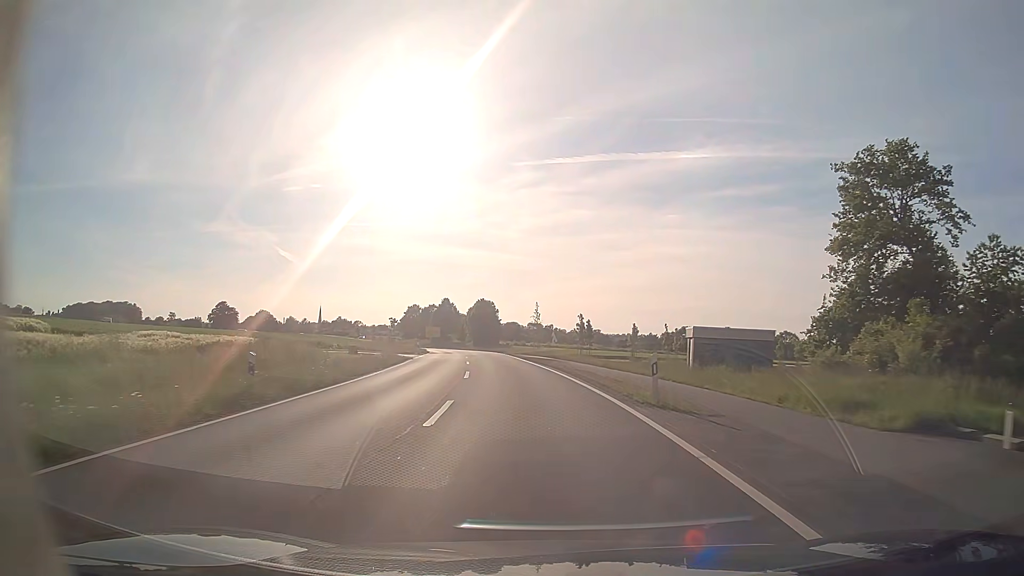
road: tertiary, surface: asphalt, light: Day
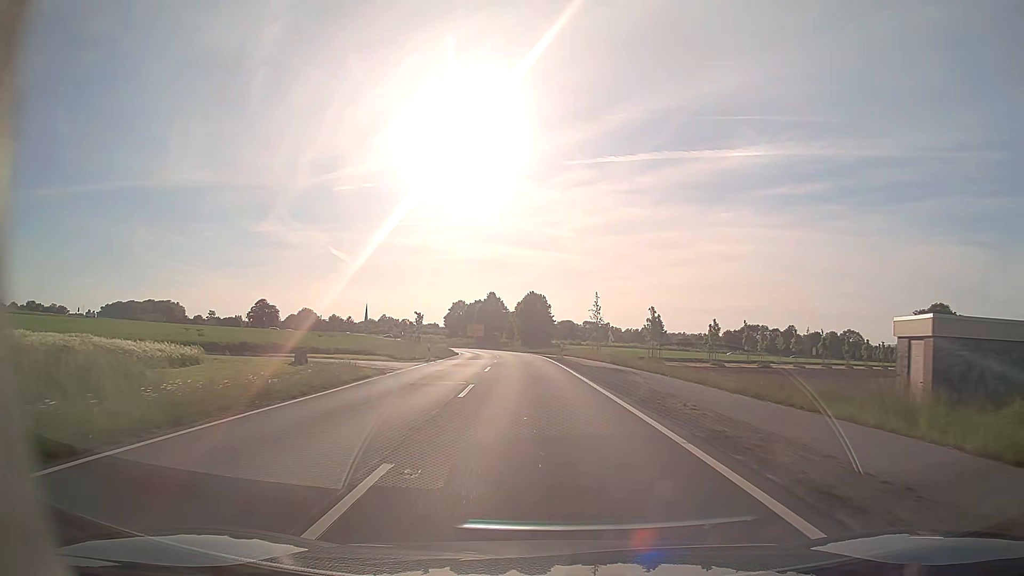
(-0.8, +19.3) m; -5°
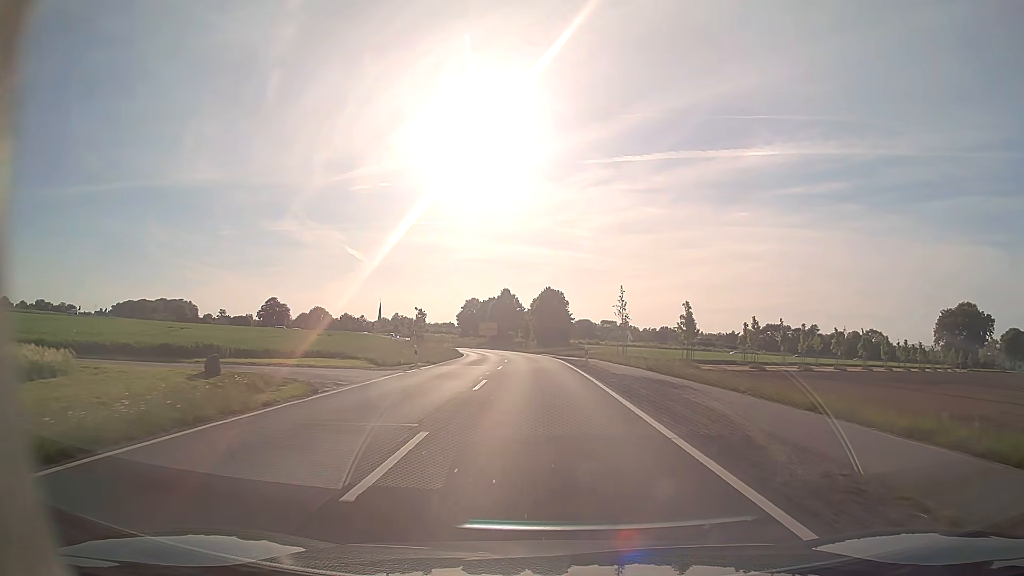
(-0.1, +9.7) m; -2°
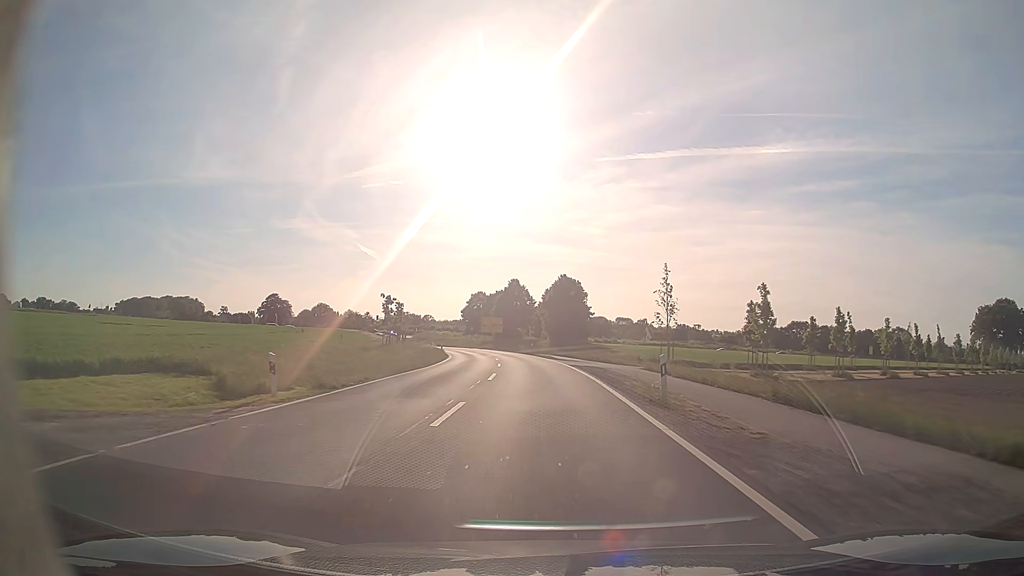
(-0.2, +19.6) m; -1°
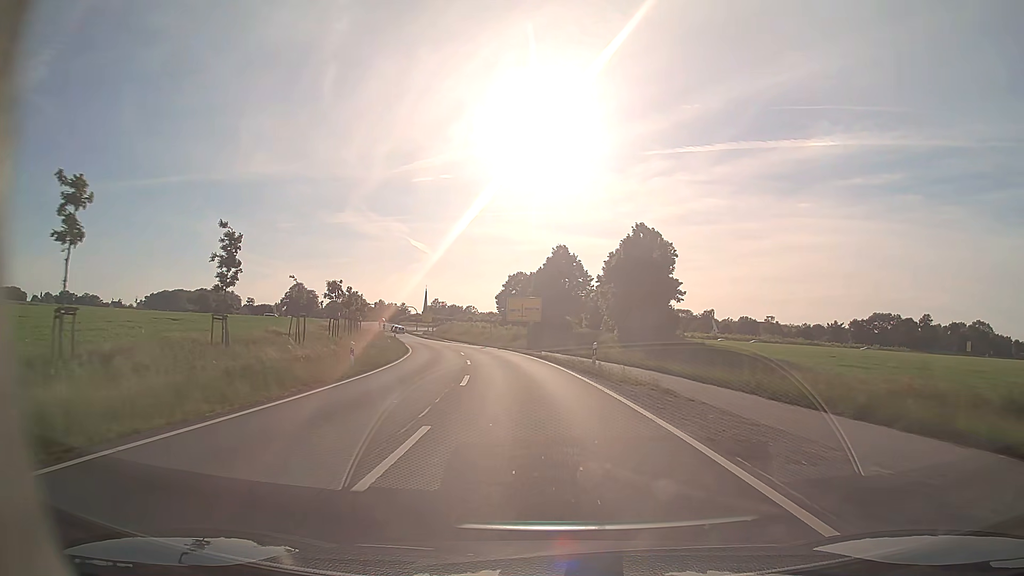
(-1.2, +40.1) m; -4°
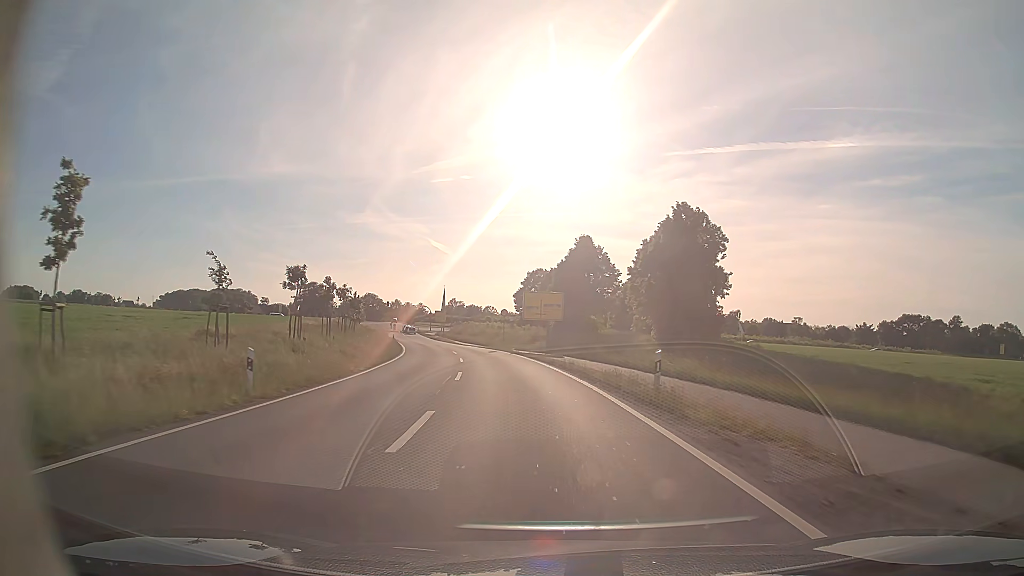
(-0.2, +9.9) m; -2°
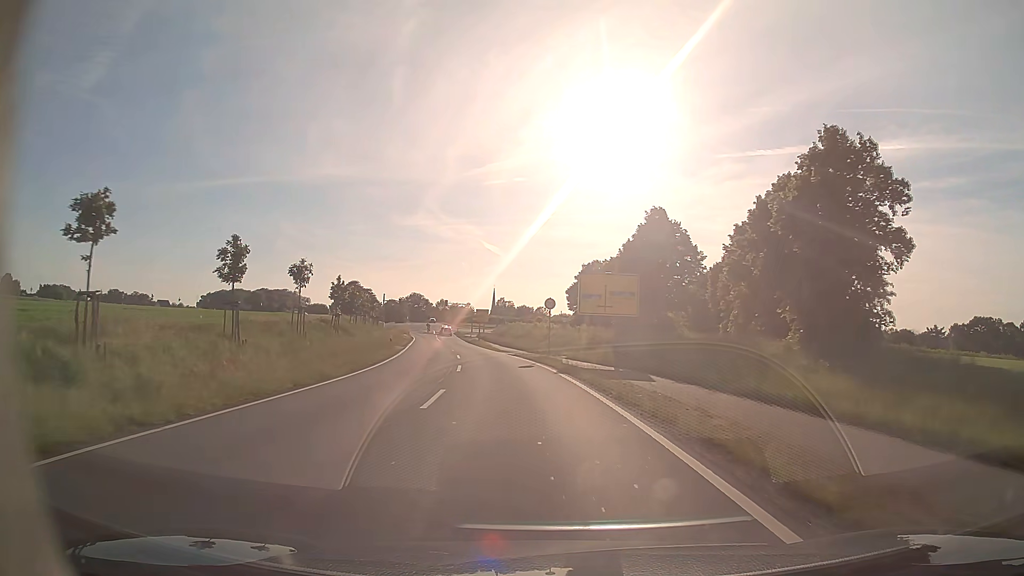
(-0.7, +19.4) m; -4°
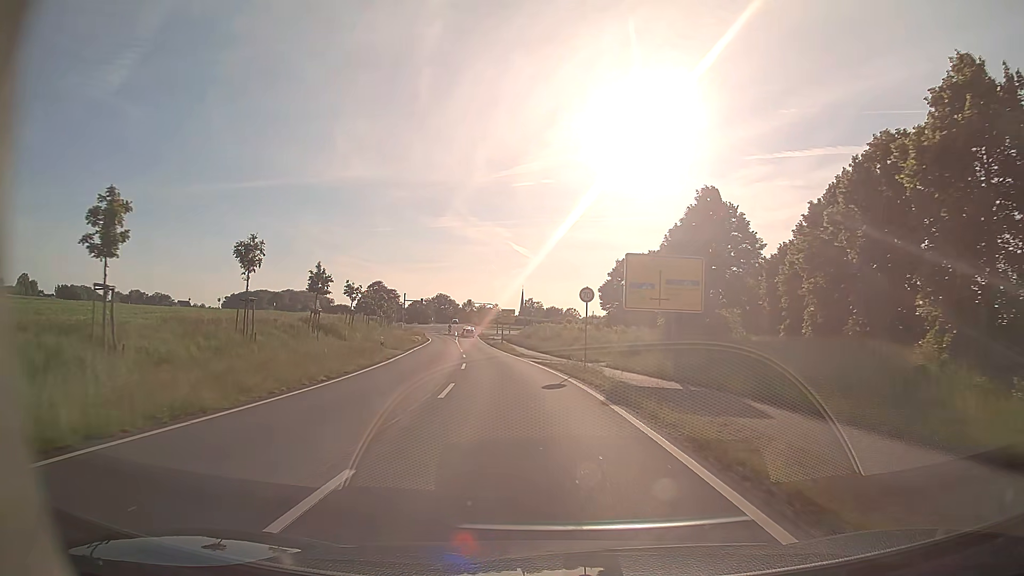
(-0.2, +9.6) m; -2°
